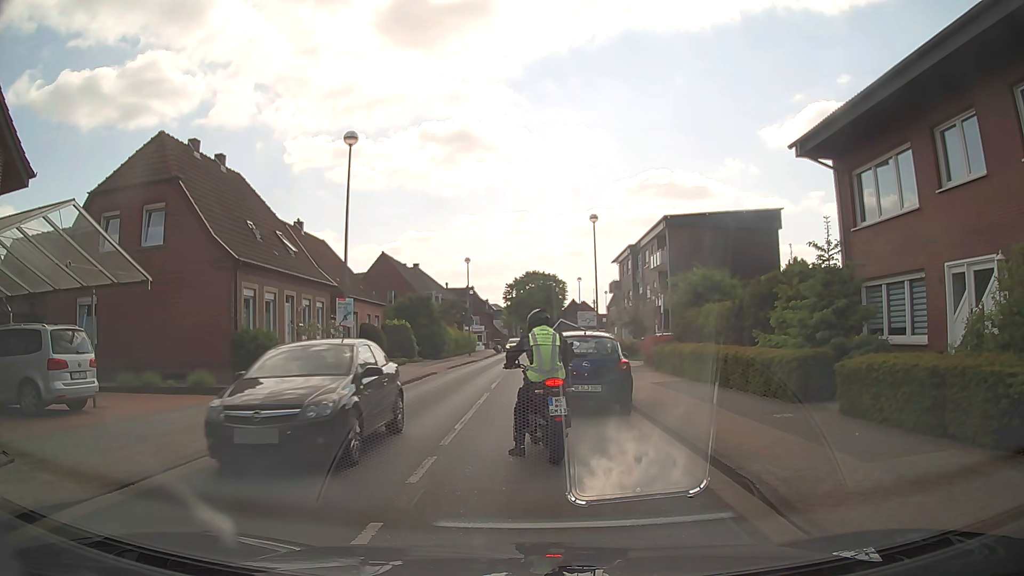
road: tertiary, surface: asphalt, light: Day
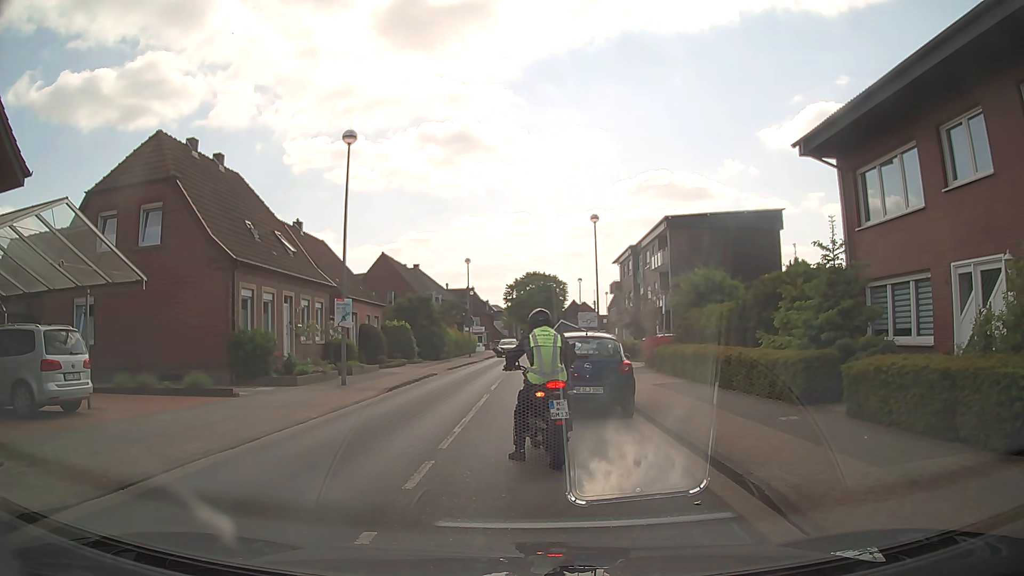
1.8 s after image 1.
(0.0, +0.2) m; 0°
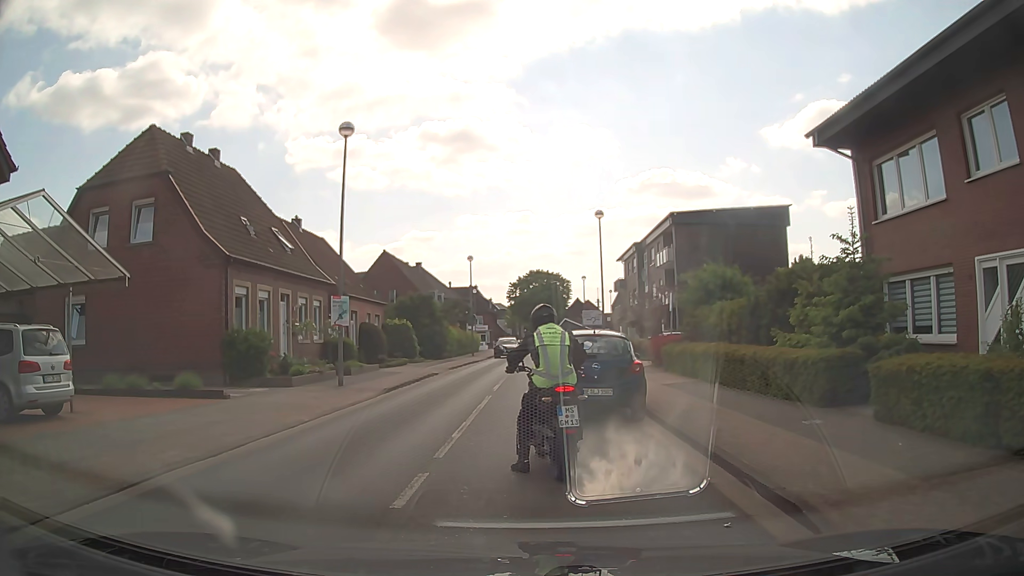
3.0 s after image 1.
(0.0, +0.8) m; 0°
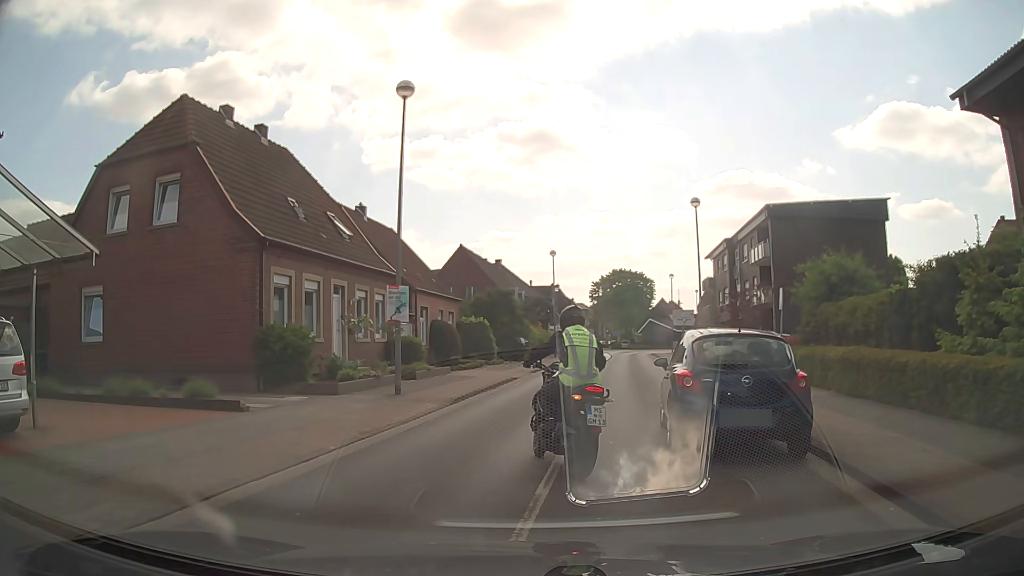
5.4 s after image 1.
(-0.1, +3.6) m; -4°
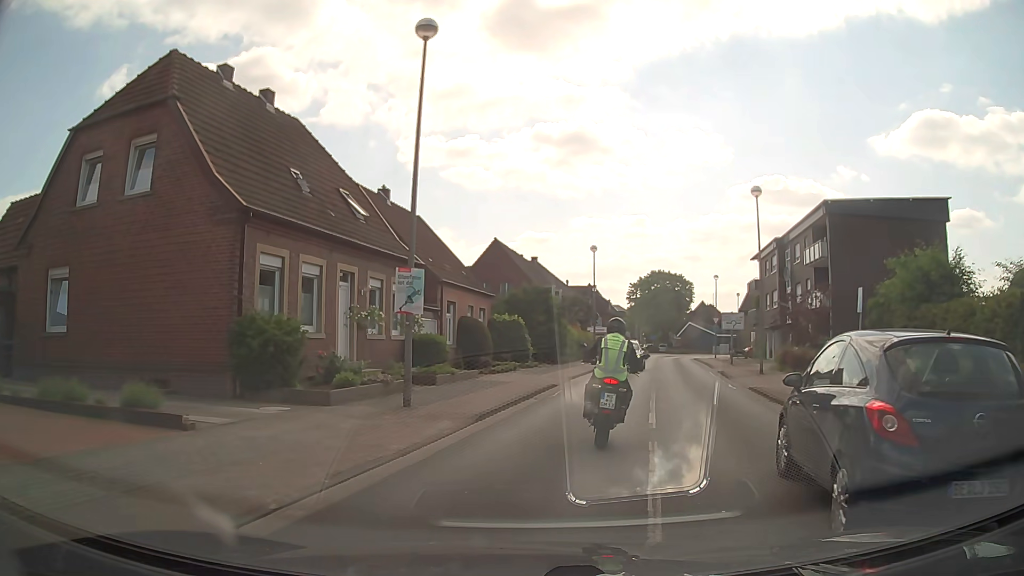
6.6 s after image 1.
(-0.2, +3.7) m; -5°
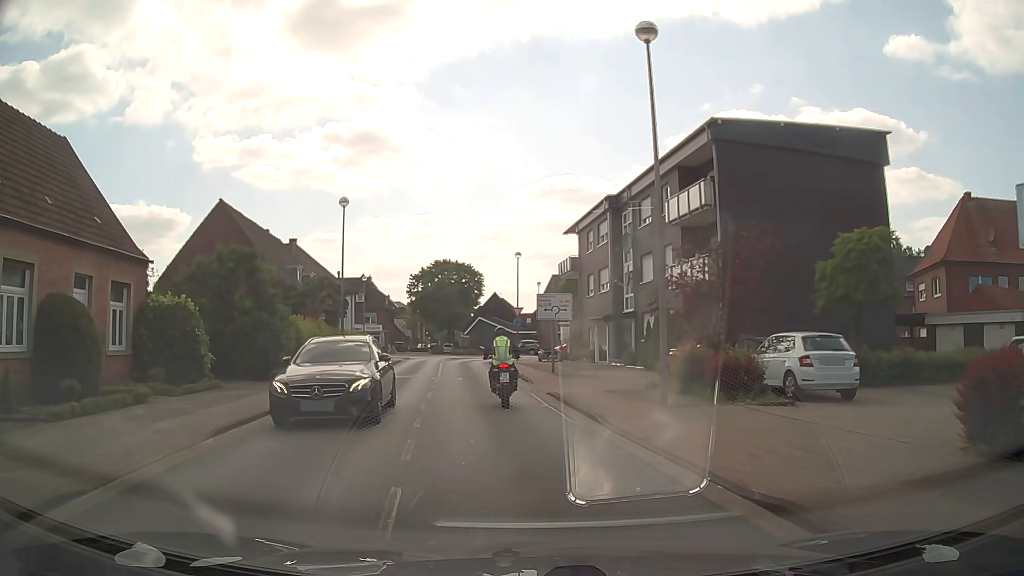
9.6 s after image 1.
(+3.1, +15.9) m; +19°
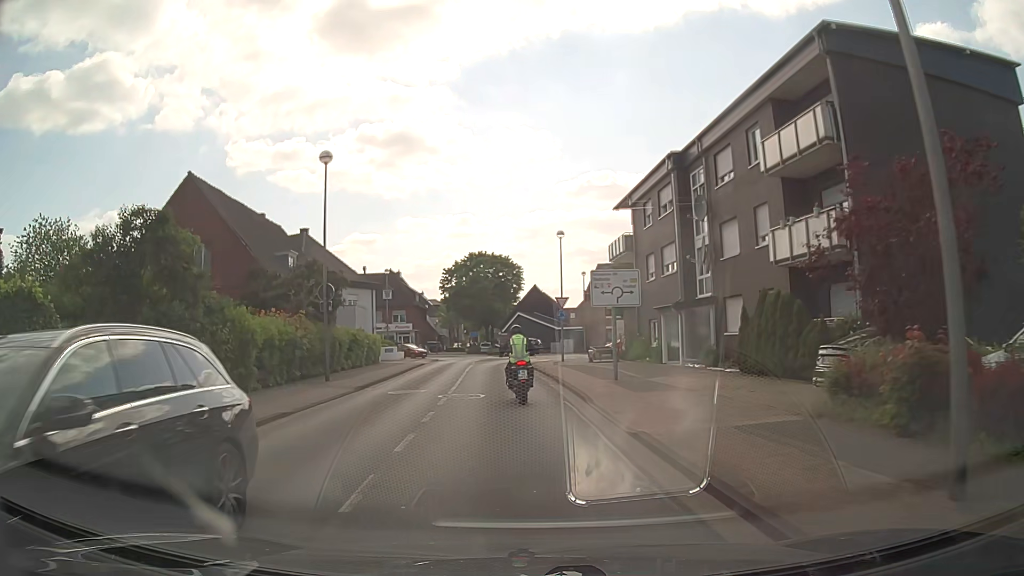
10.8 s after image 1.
(-0.1, +8.5) m; -3°
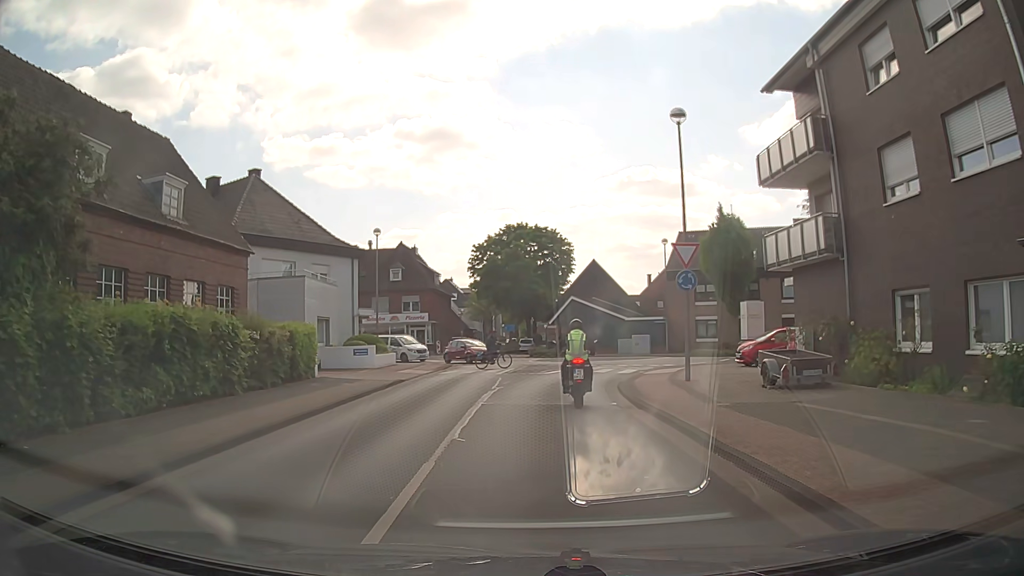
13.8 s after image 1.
(-1.1, +21.8) m; -4°
(0, +10) (+1, +20) (+3, +30) (+8, +38) (+6, +47) (-2, +52) (-11, +57) (-20, +61) (-29, +66) (-38, +70) m
